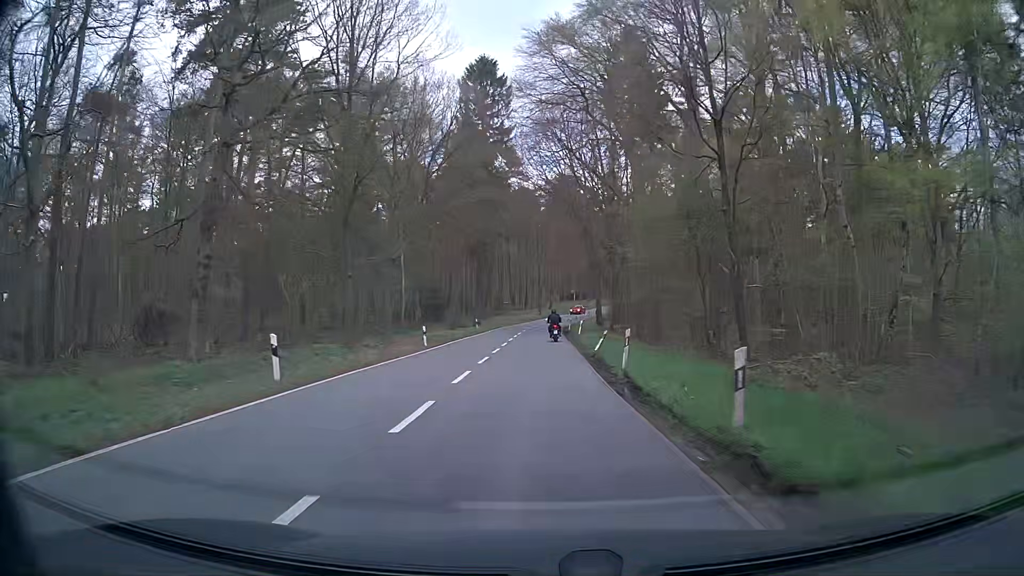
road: secondary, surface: asphalt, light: Day
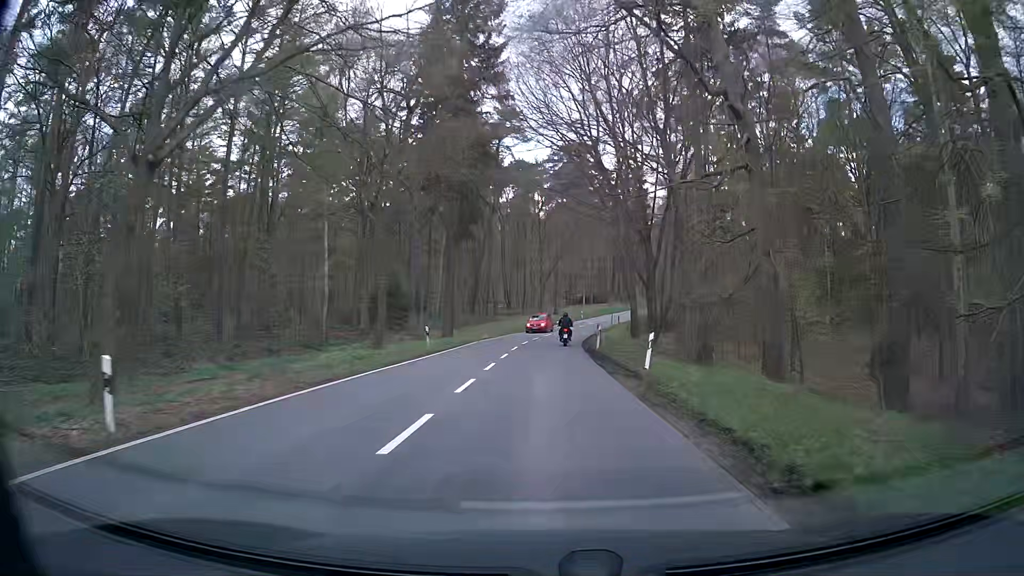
(-0.6, +25.1) m; -1°
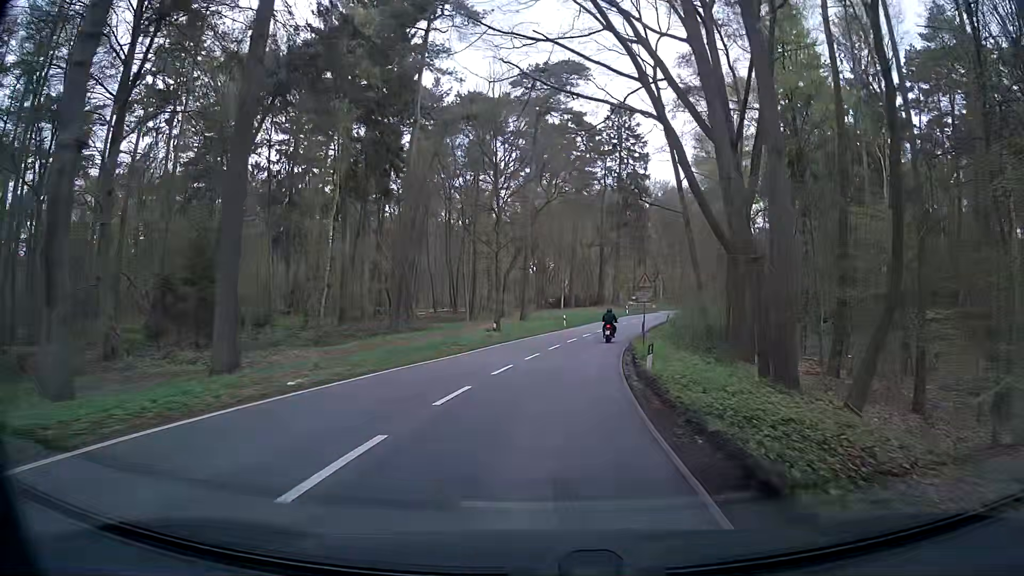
(+0.2, +32.0) m; +3°
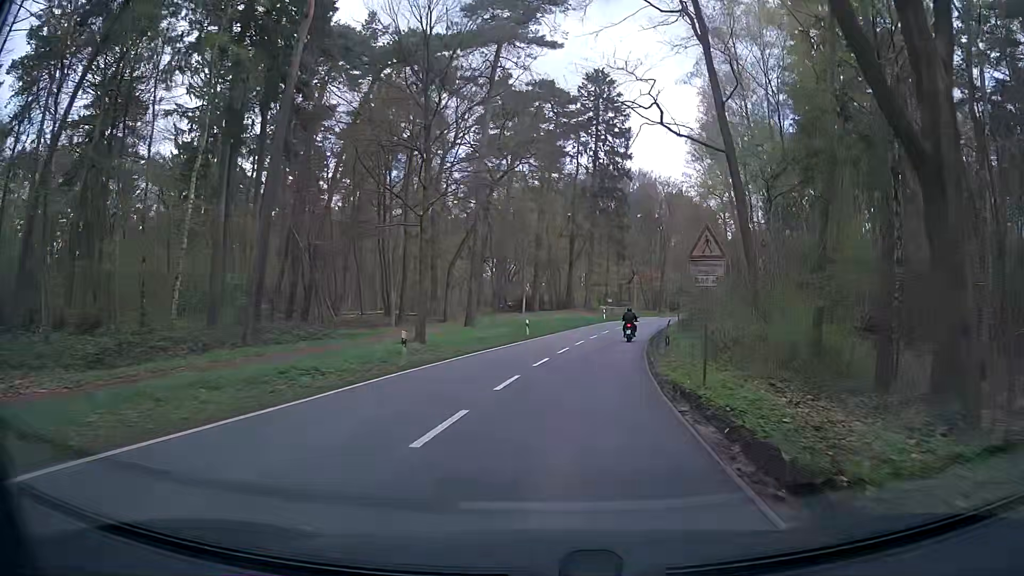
(+0.2, +15.5) m; +3°
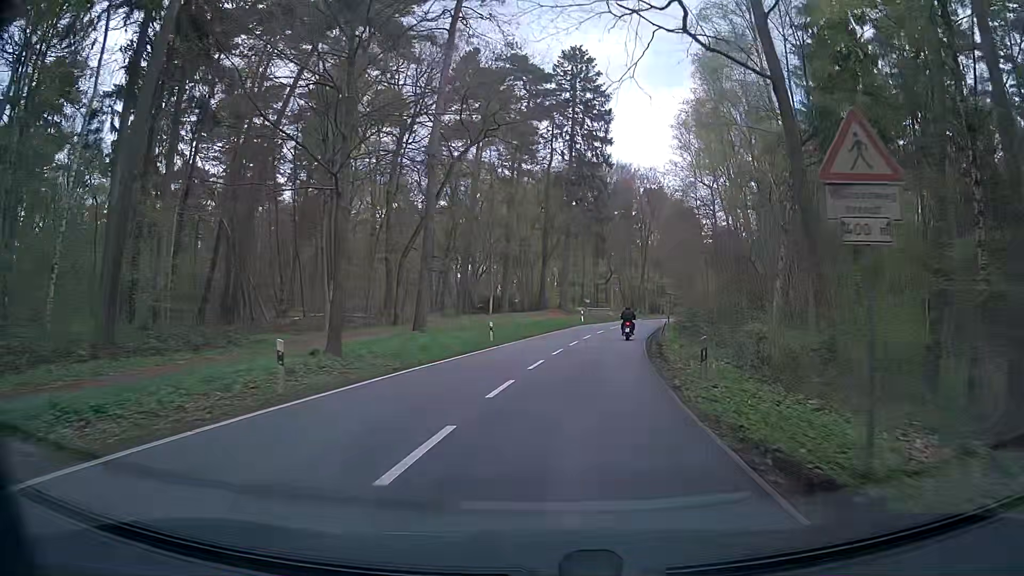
(+0.1, +7.7) m; +2°
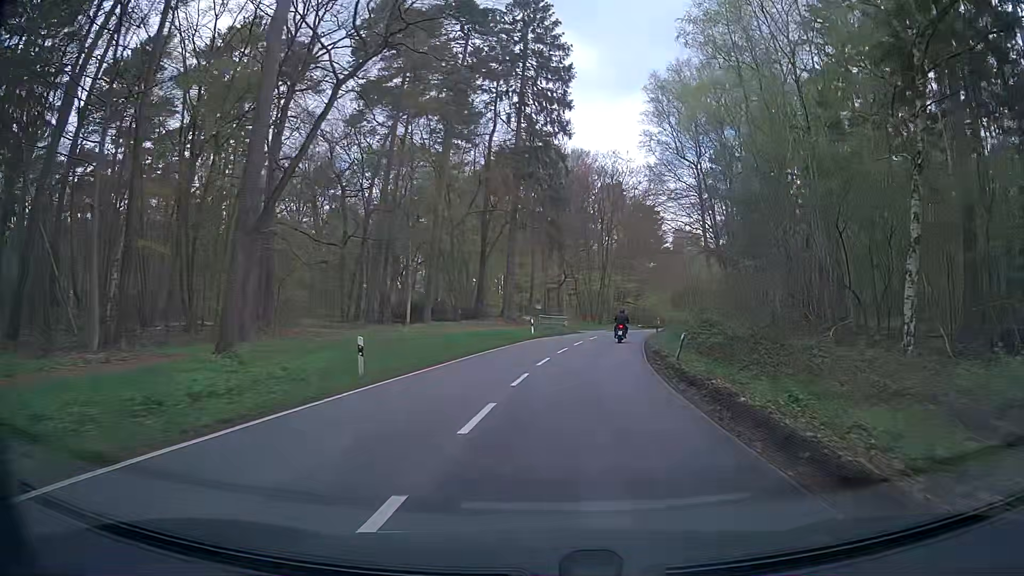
(+0.5, +15.3) m; +5°
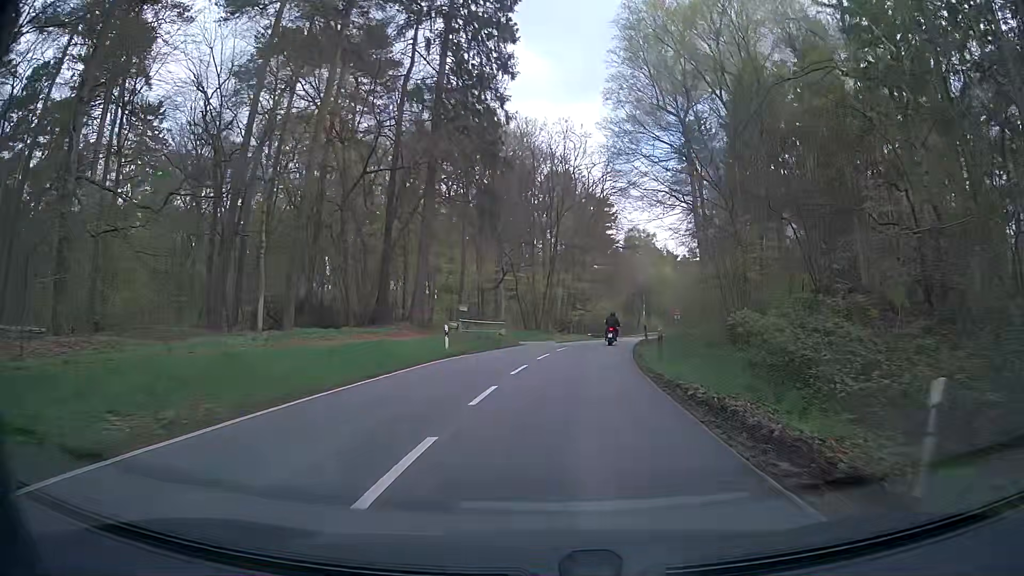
(+0.7, +15.3) m; +5°
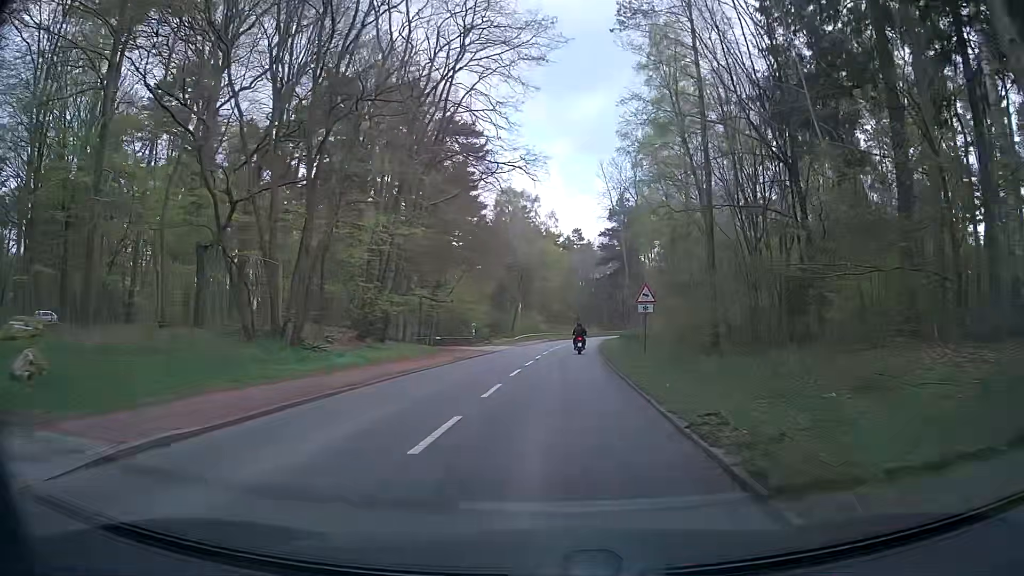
(+4.2, +38.9) m; +12°
(0, +10) (0, +20) (+1, +30) (+1, +40) (+2, +50) (+3, +60) (+4, +70) (+6, +80) (+8, +89) (+10, +99) m
